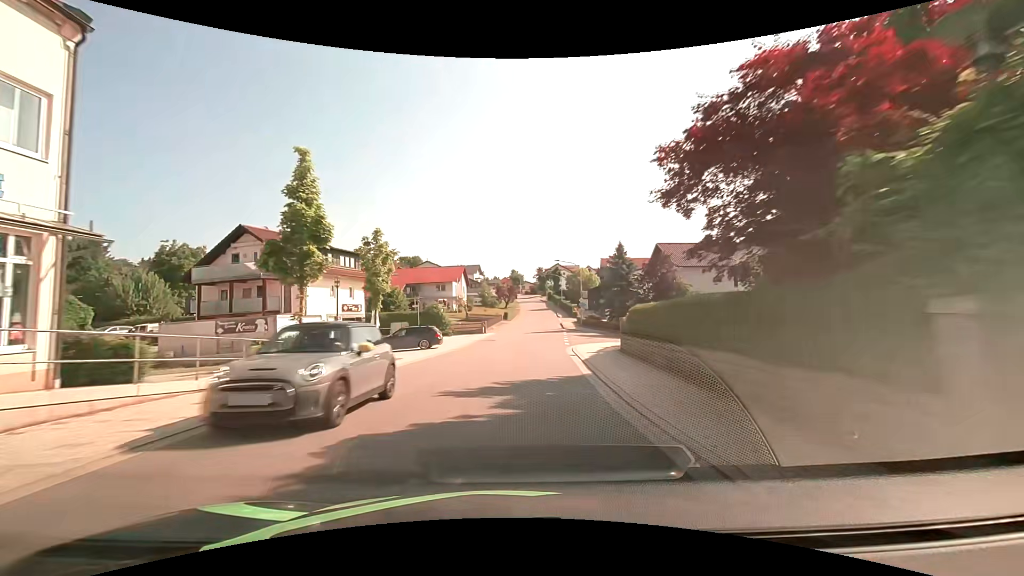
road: tertiary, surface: asphalt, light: Day
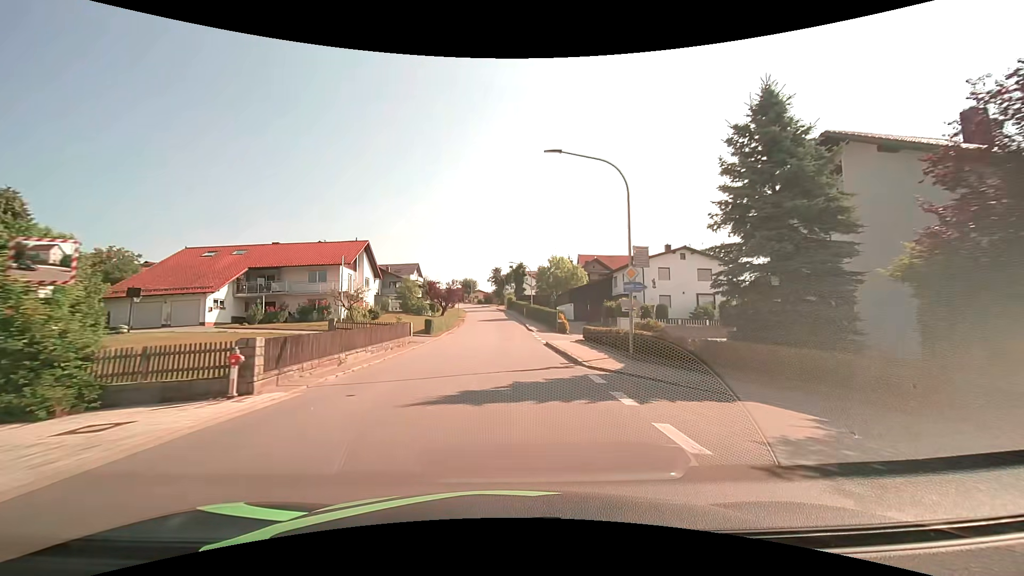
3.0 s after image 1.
(+1.9, +37.8) m; +5°
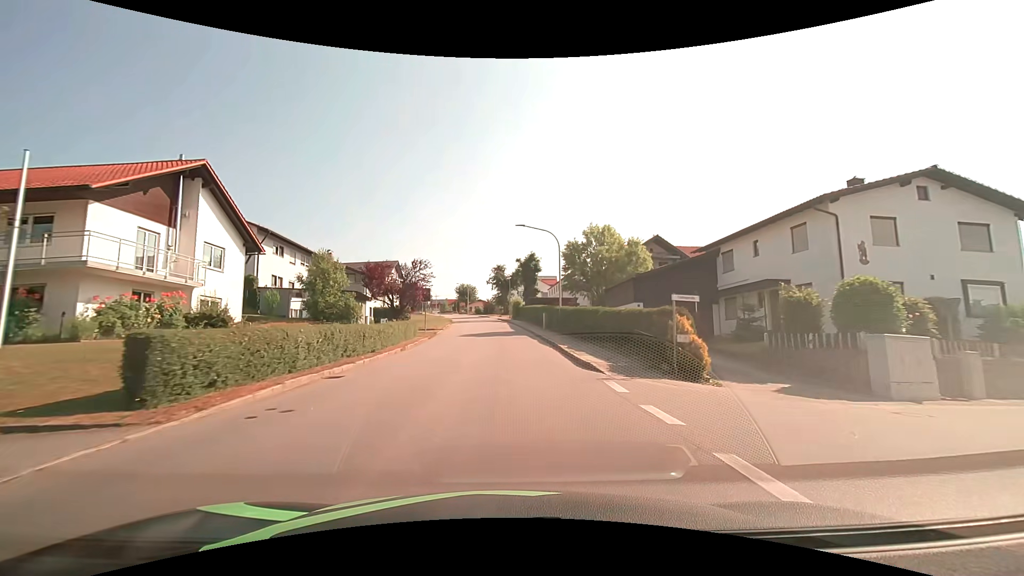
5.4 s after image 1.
(-0.2, +29.8) m; -1°
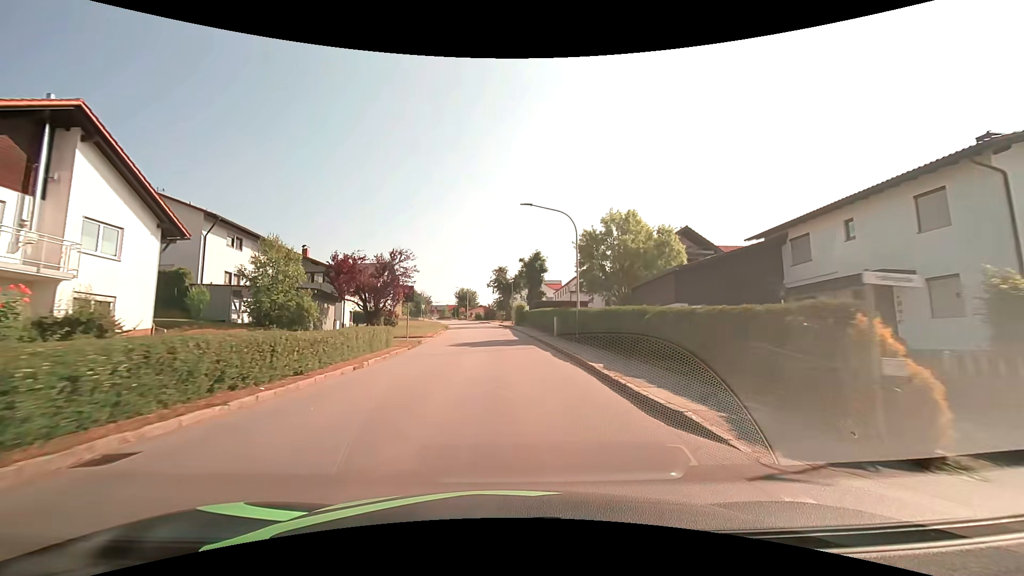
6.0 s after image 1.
(0.0, +7.4) m; -1°
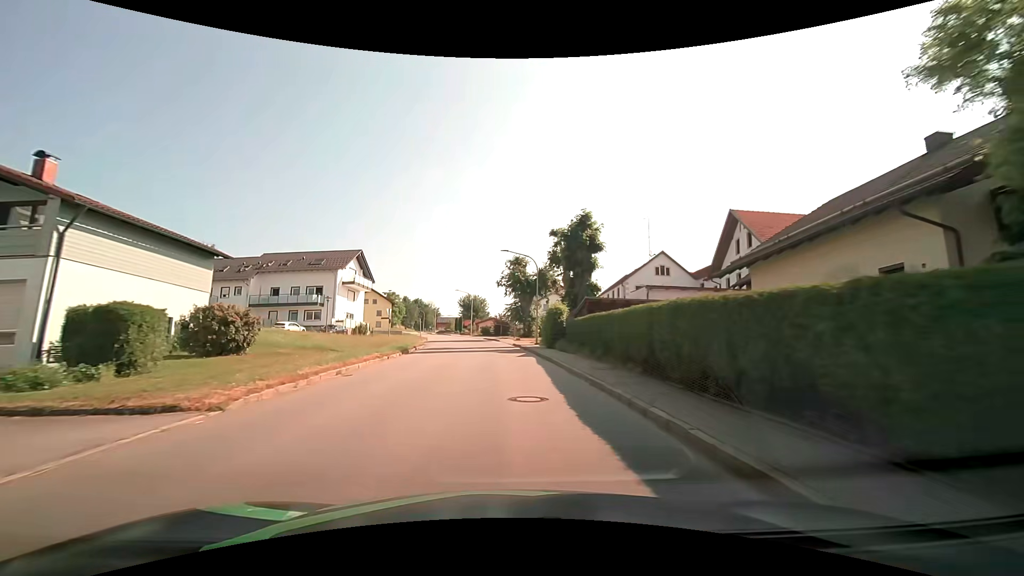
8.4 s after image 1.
(-0.3, +29.1) m; -1°
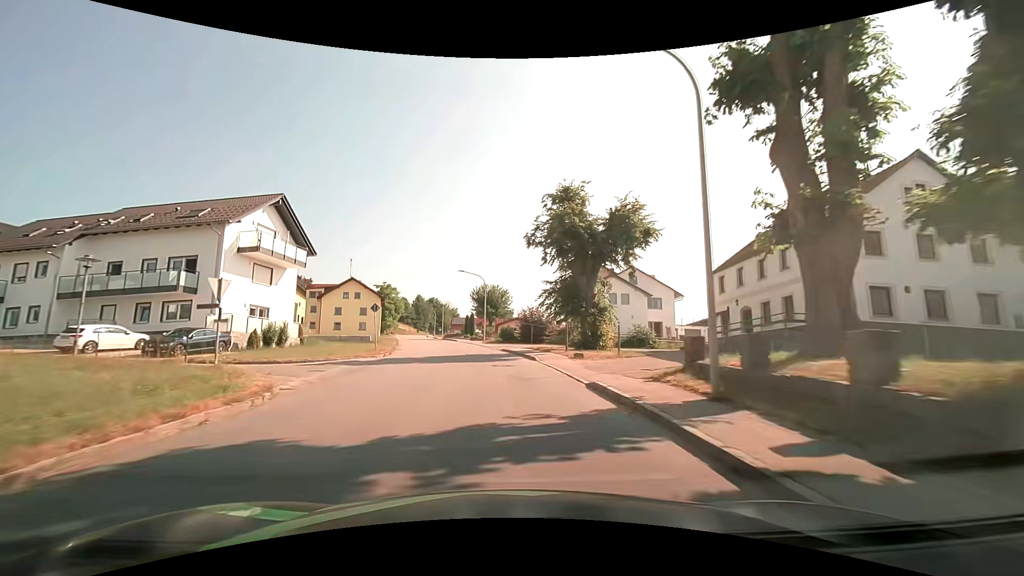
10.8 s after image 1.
(-0.9, +29.5) m; -3°
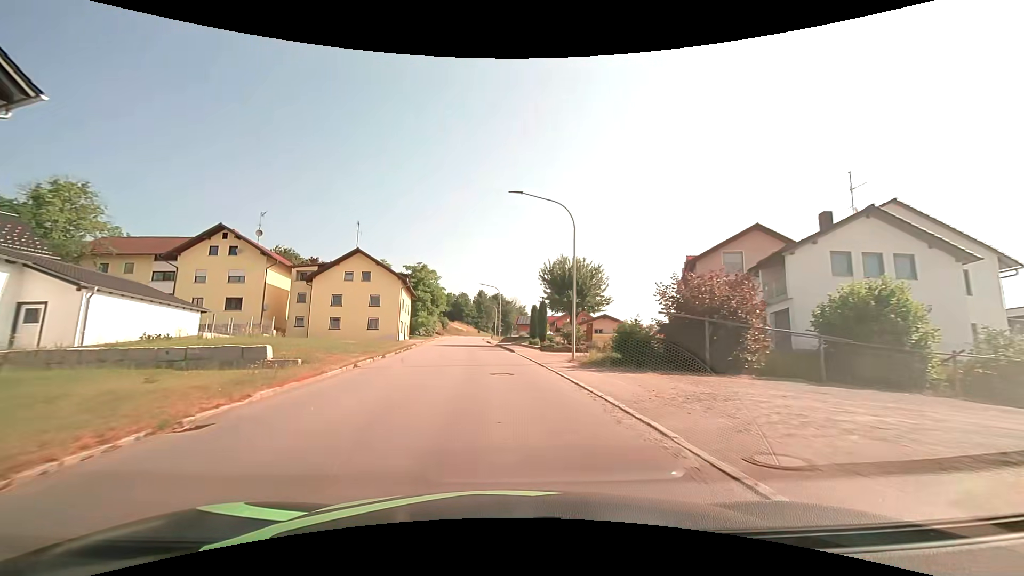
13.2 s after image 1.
(-2.0, +30.0) m; -8°
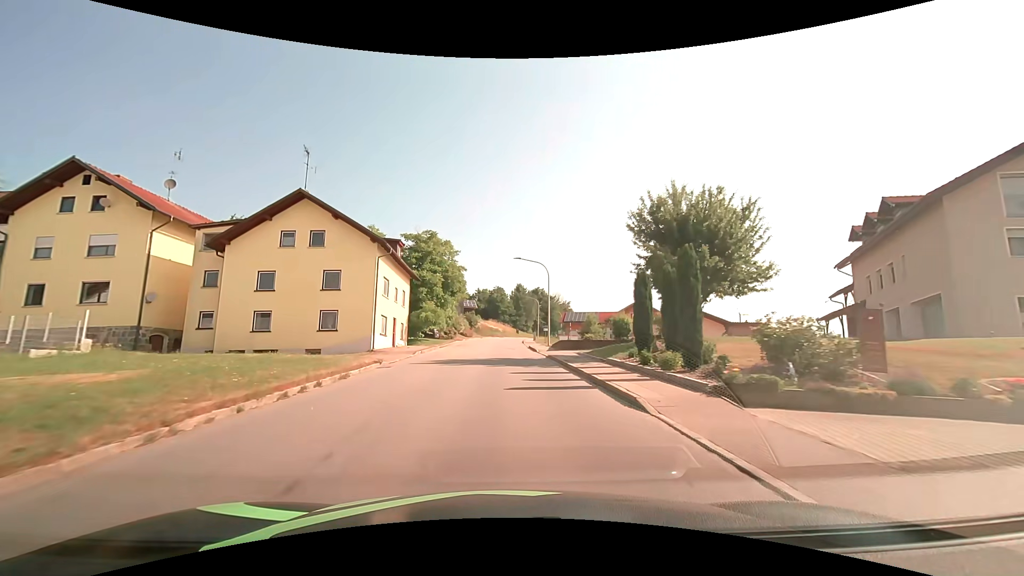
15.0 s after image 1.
(-1.0, +22.7) m; -4°
(0, +10) (0, +20) (0, +30) (-1, +40) (-1, +50) (-1, +60) (0, +70) (+1, +80) (+2, +90) (+3, +100) m
